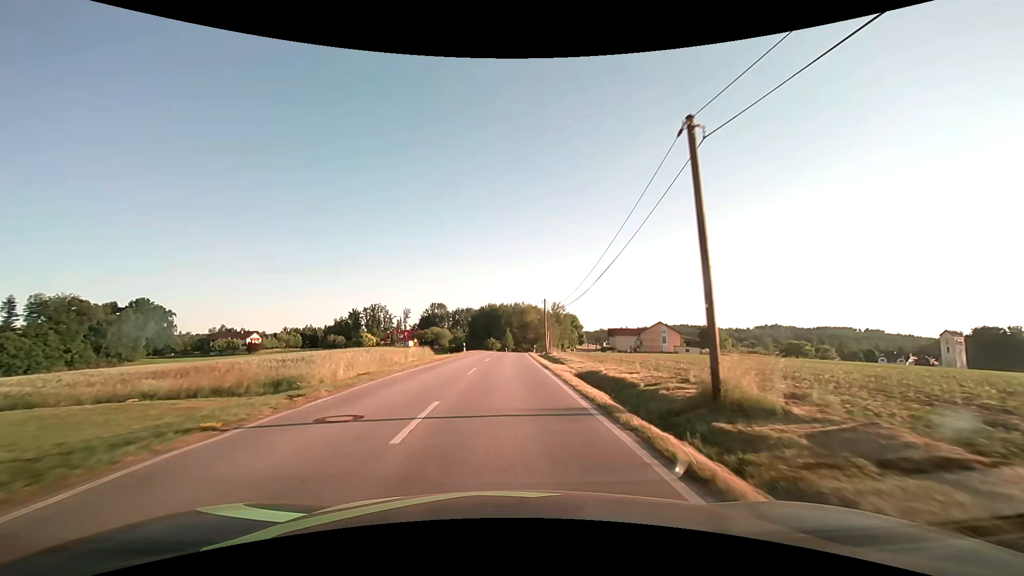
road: tertiary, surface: asphalt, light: Day
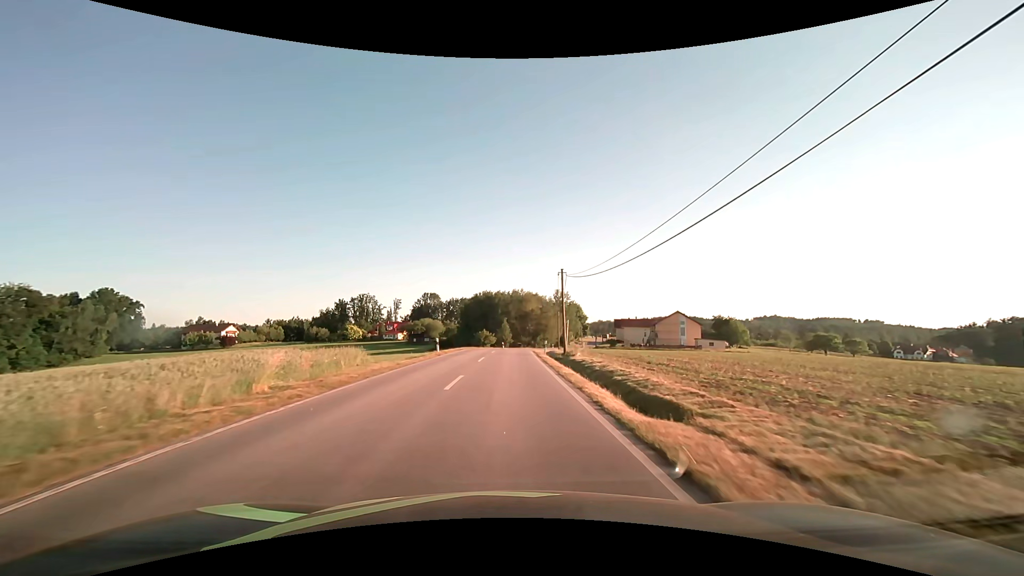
(0.0, +18.5) m; 0°
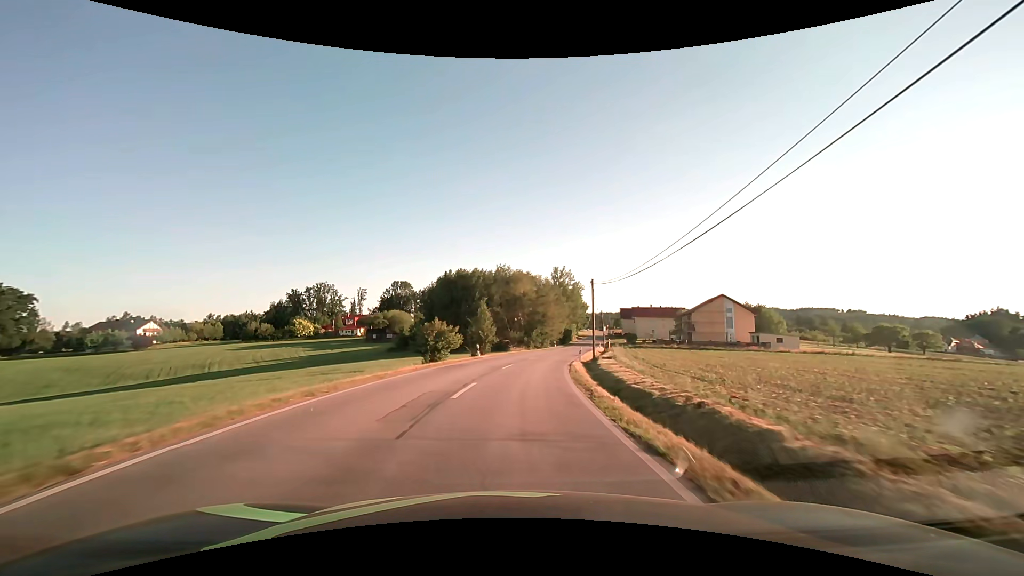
(+0.3, +37.3) m; +2°
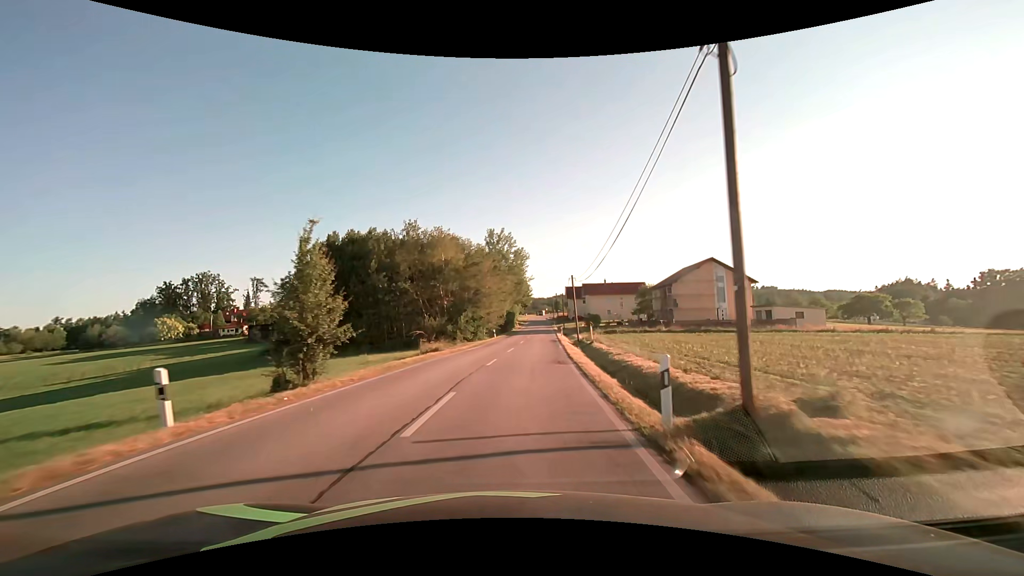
(+1.8, +28.0) m; +8°
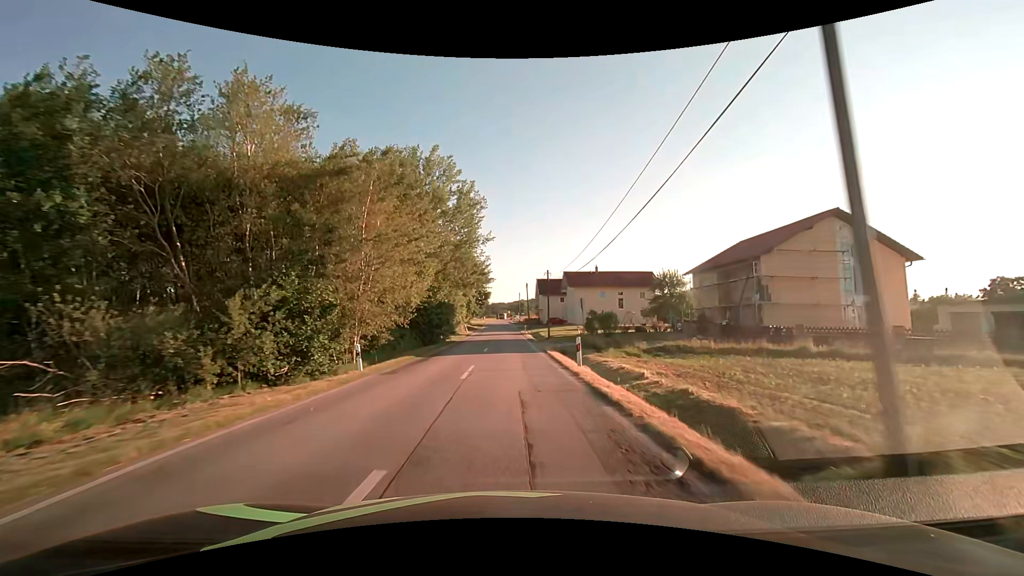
(+2.2, +37.2) m; +5°
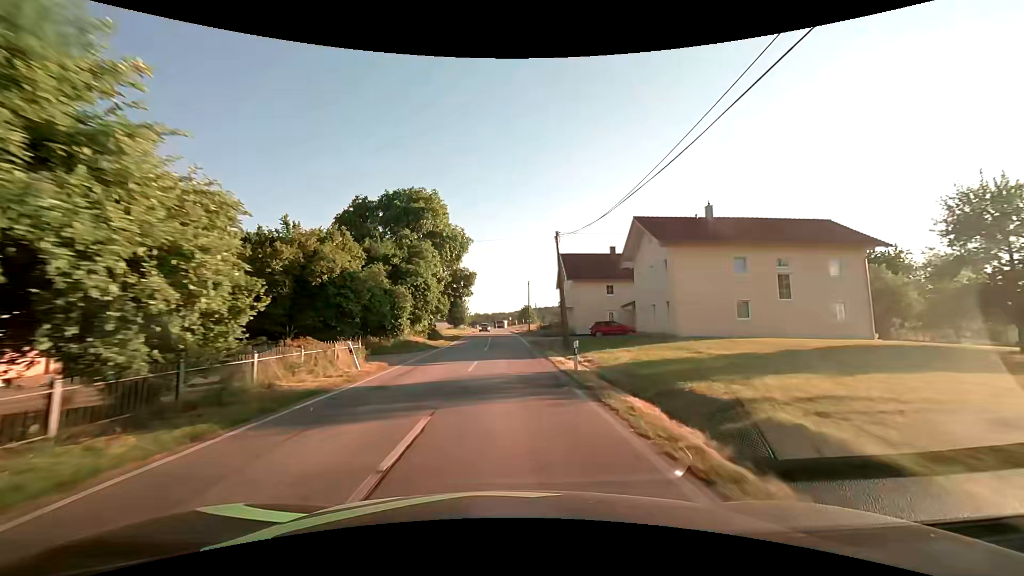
(0.0, +45.7) m; 0°
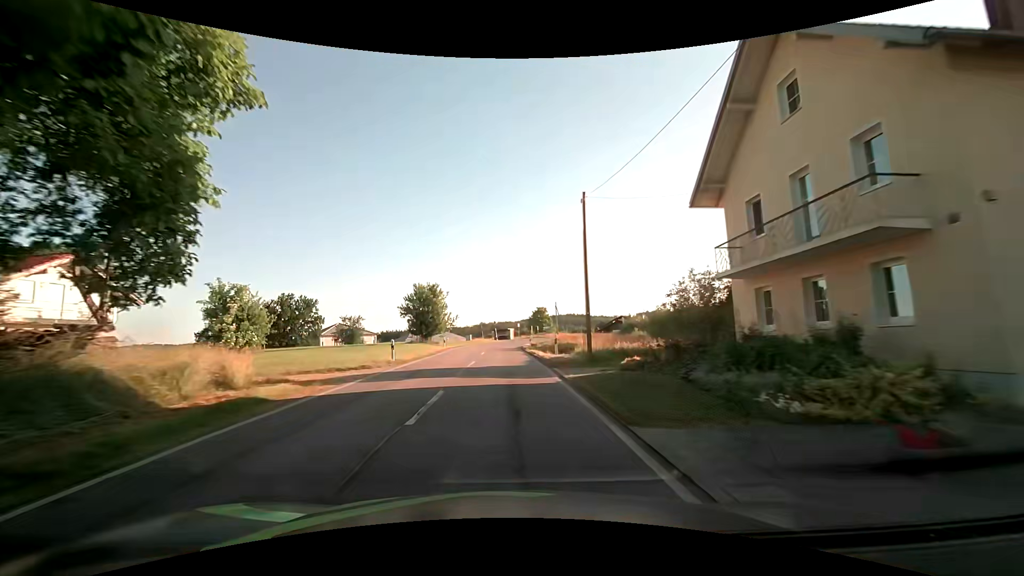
(-0.2, +45.0) m; -1°
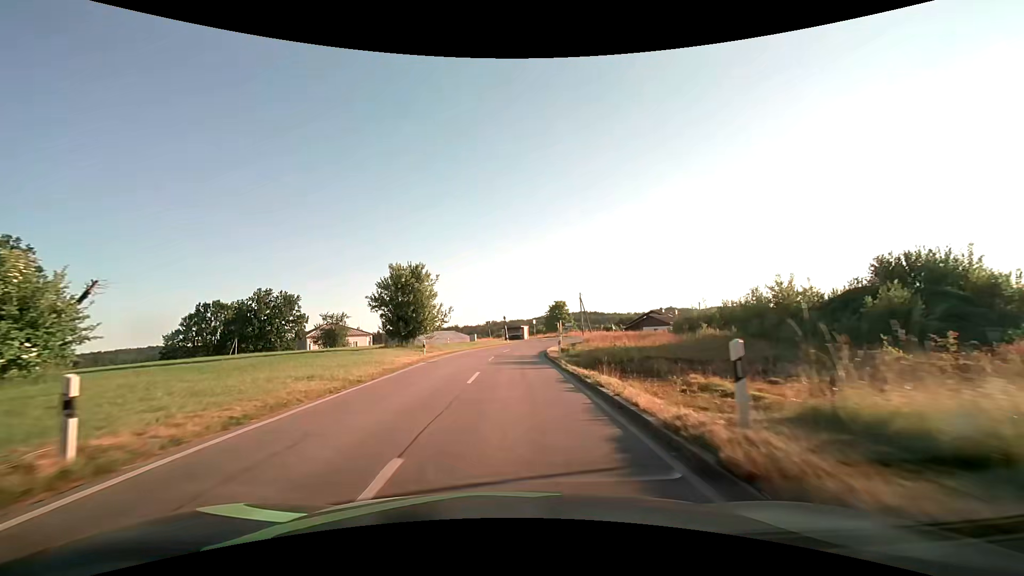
(-0.3, +17.9) m; -2°
(0, +10) (0, +20) (0, +30) (+1, +40) (+3, +50) (+7, +59) (+13, +67) (+19, +75) (+27, +81) (+35, +87) m
